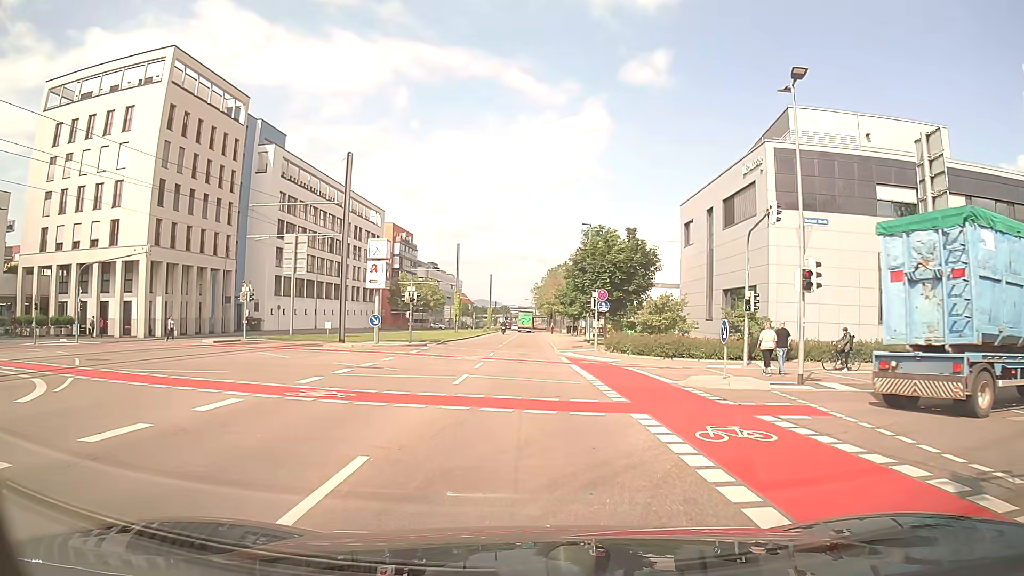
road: secondary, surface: asphalt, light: Day
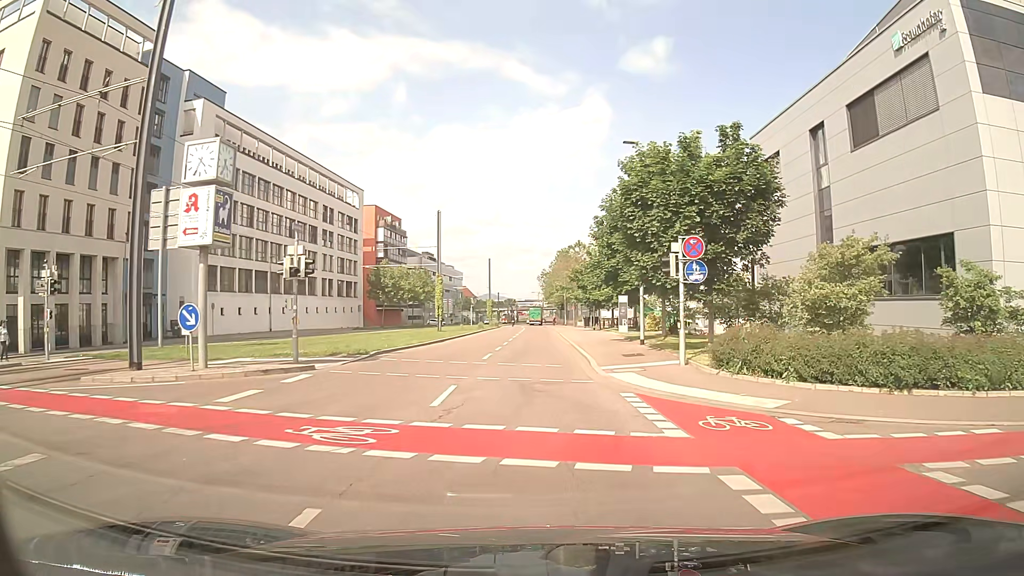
(-0.4, +20.0) m; -1°
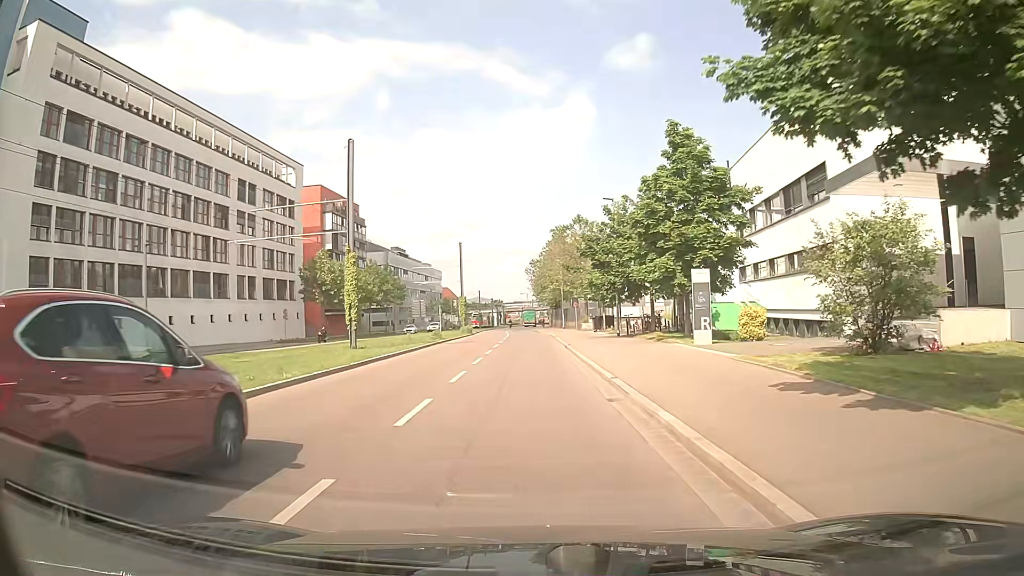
(+0.2, +25.0) m; +1°
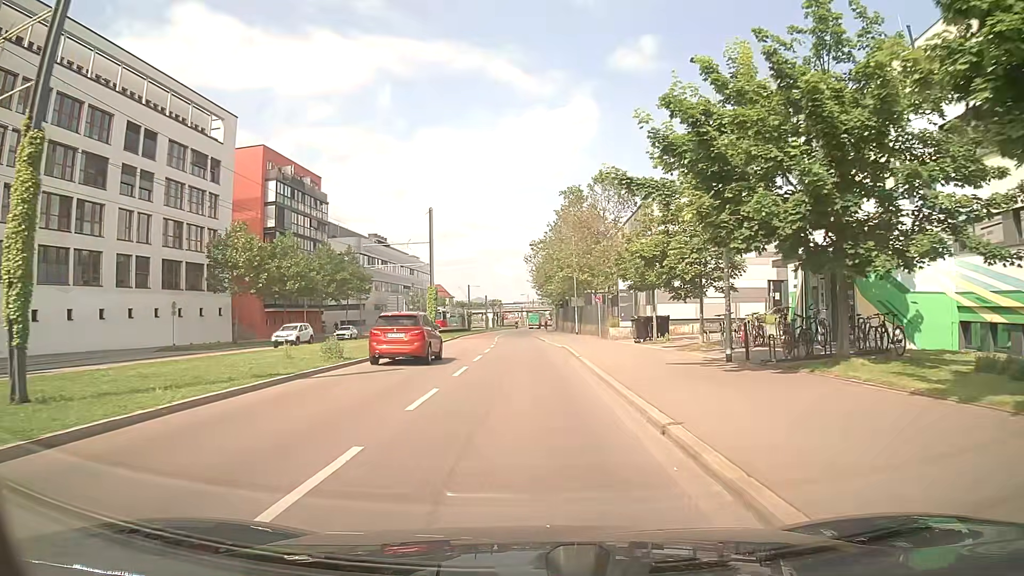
(-0.2, +22.9) m; 0°
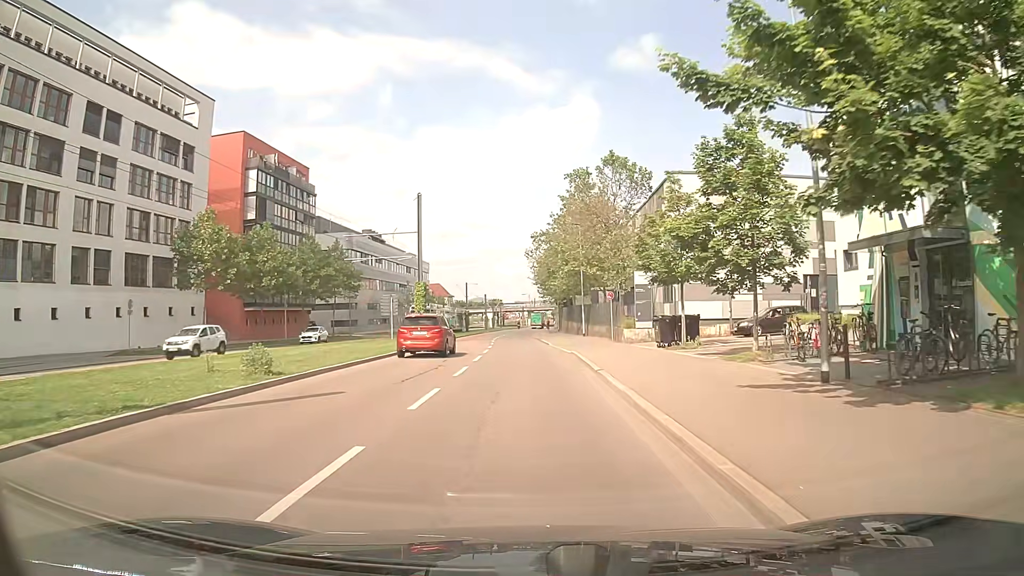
(0.0, +6.0) m; -1°
(0, +10) (0, +20) (0, +30) (-1, +40) (-1, +50) (-1, +60) (-1, +70) (-1, +80) (-1, +90) (-1, +100) m
